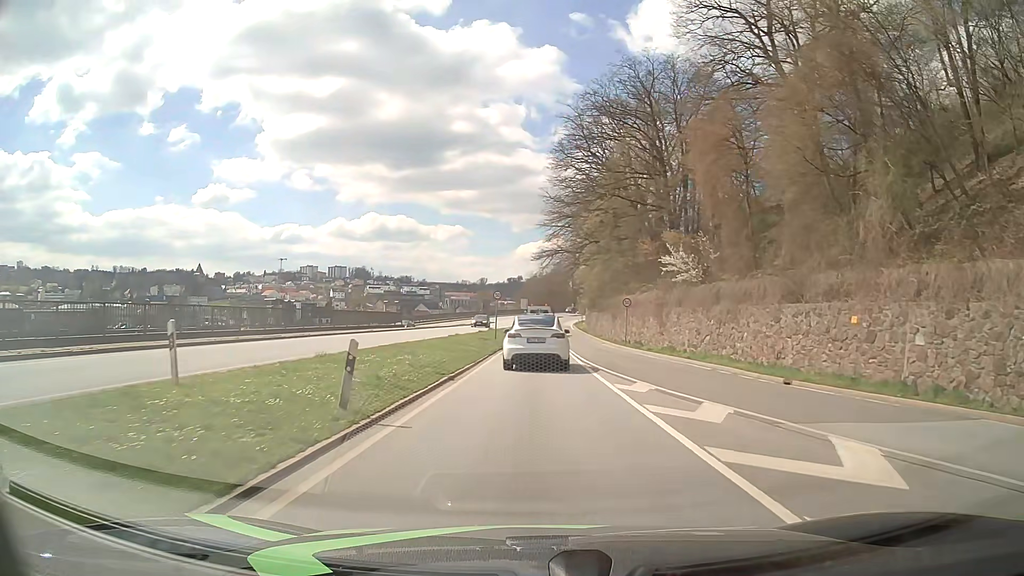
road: primary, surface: asphalt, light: Day
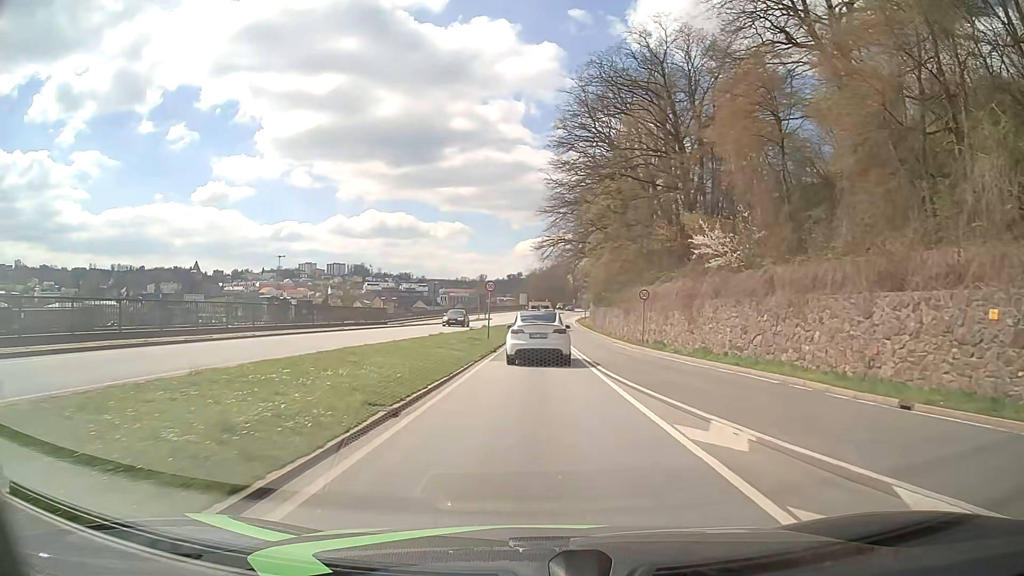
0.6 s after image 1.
(0.0, +6.9) m; 0°
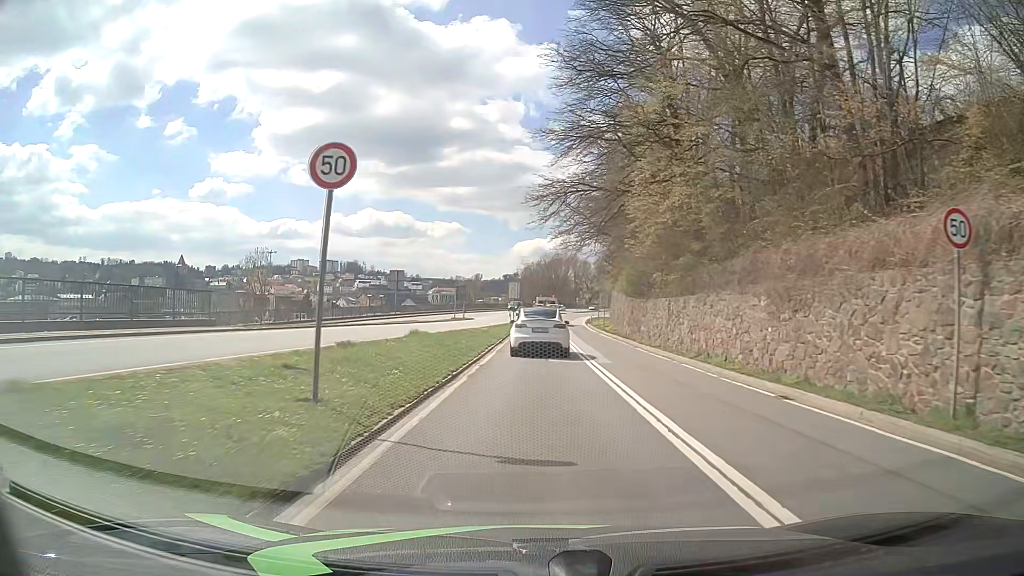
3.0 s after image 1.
(-0.1, +28.5) m; 0°
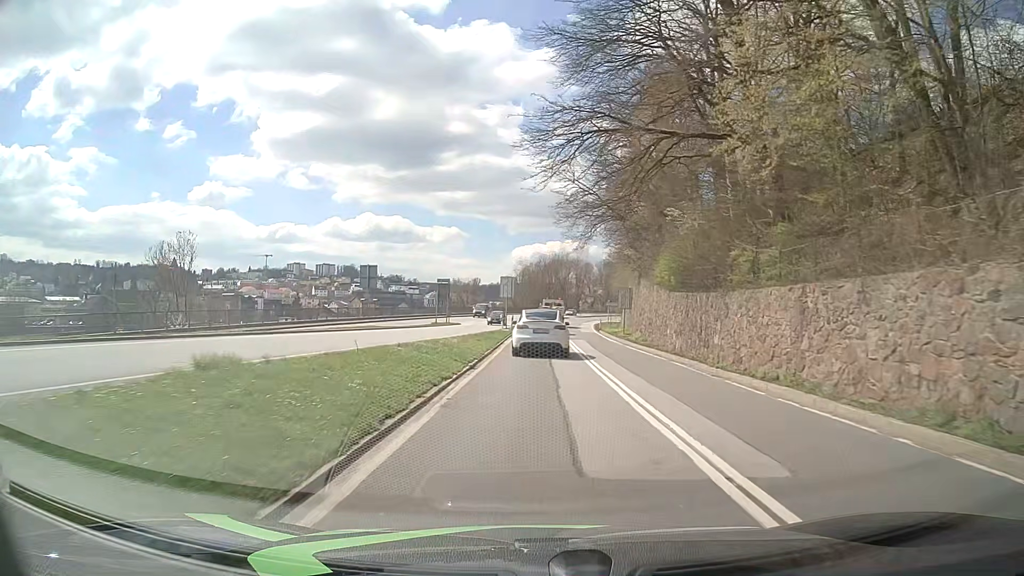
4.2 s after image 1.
(0.0, +14.4) m; 0°
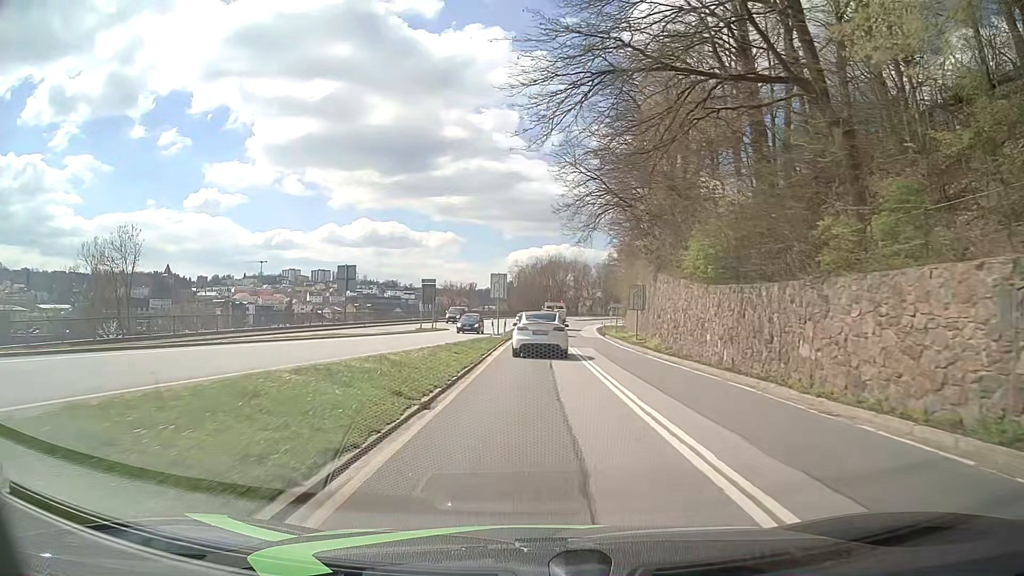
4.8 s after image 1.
(0.0, +7.2) m; +1°
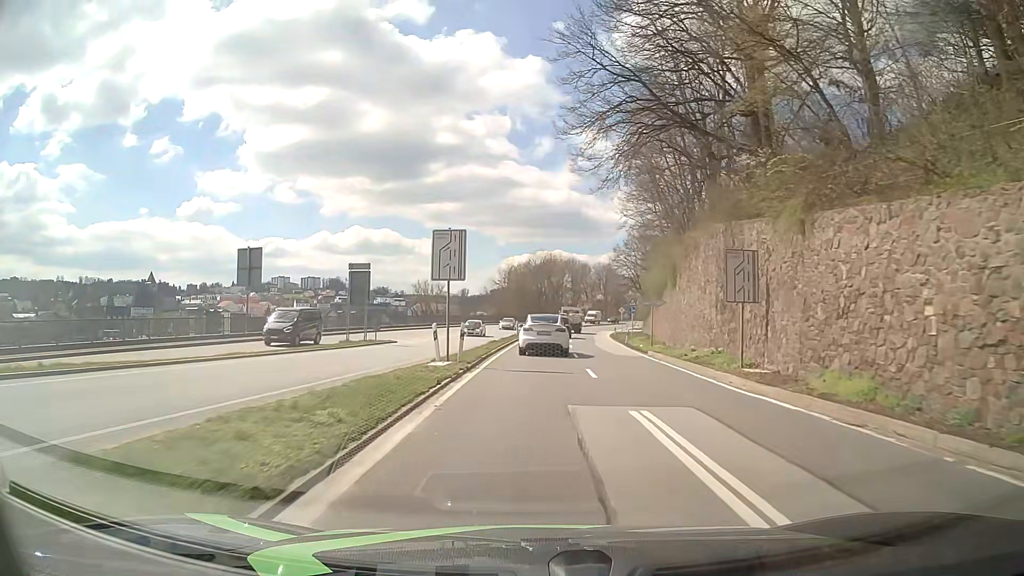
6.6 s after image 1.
(0.0, +21.7) m; +1°
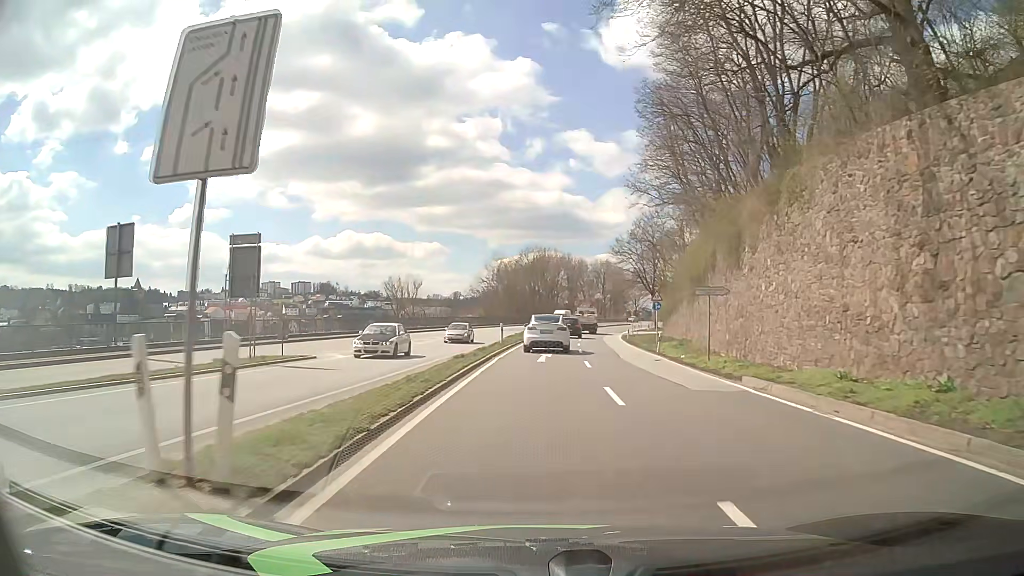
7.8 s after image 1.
(-0.1, +14.7) m; 0°
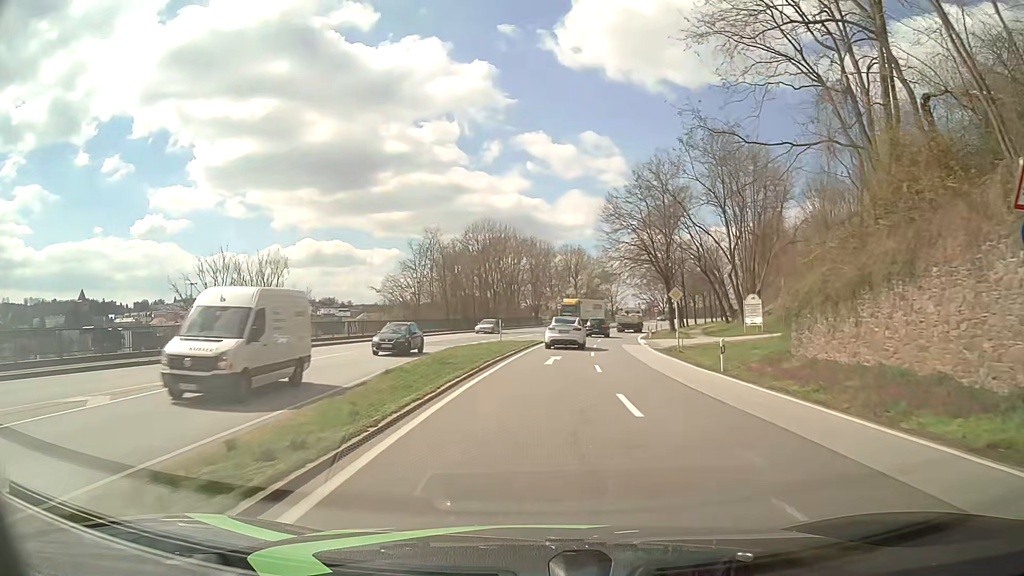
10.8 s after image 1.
(+0.7, +37.4) m; +3°
(0, +10) (0, +20) (+1, +30) (+2, +40) (+3, +50) (+5, +60) (+7, +70) (+10, +79) (+13, +89) (+16, +98) m
